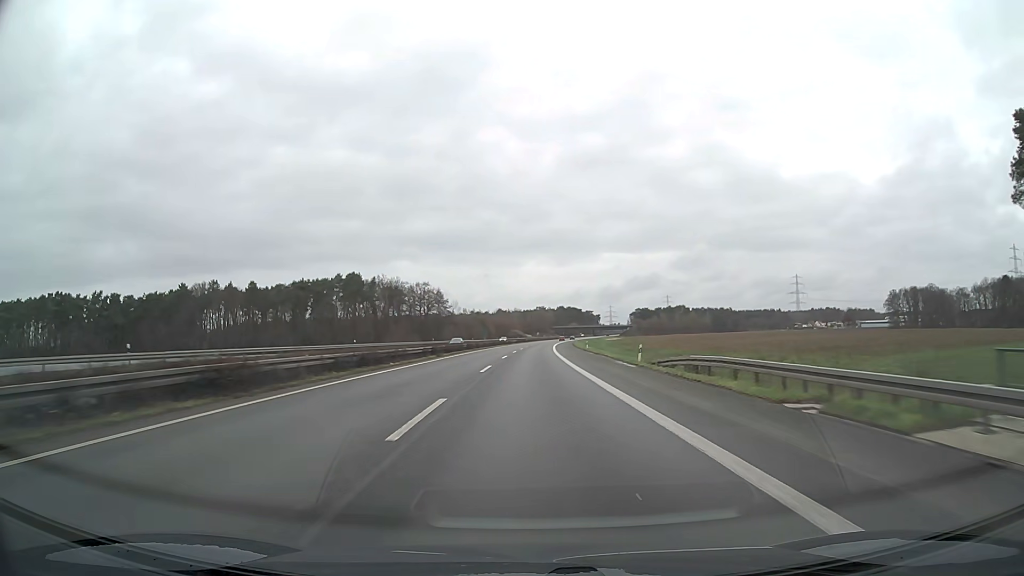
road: motorway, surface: asphalt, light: Day
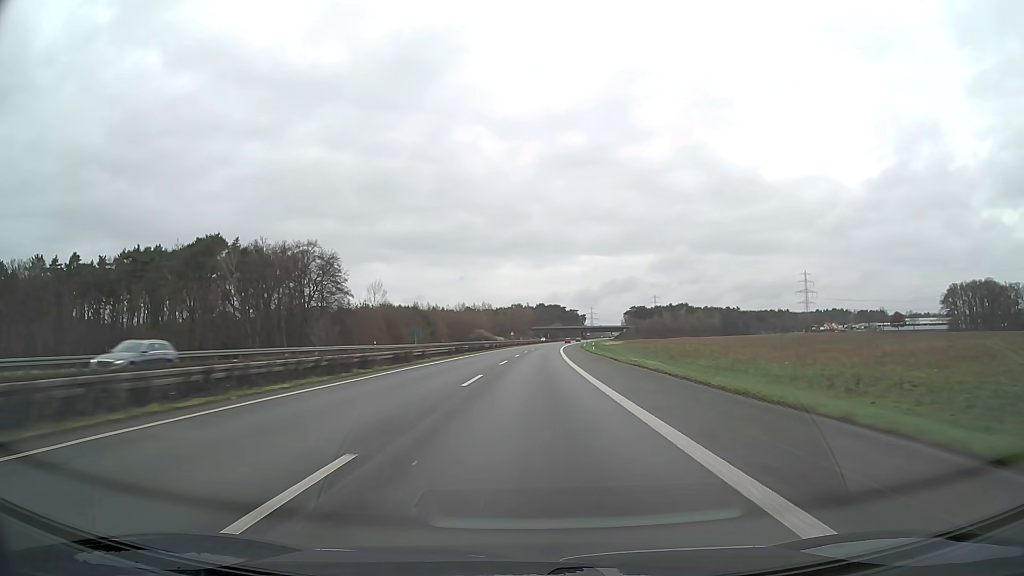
(+1.8, +97.4) m; +2°
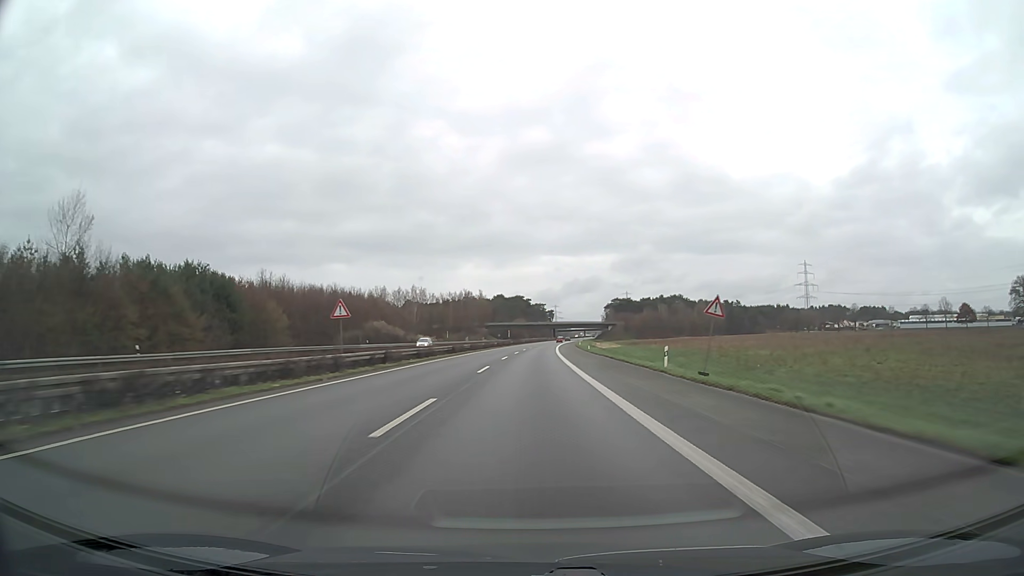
(+3.1, +100.9) m; +3°
(0, +10) (0, +20) (0, +30) (0, +40) (0, +50) (+1, +60) (+1, +70) (+1, +80) (+2, +90) (+2, +100) m
